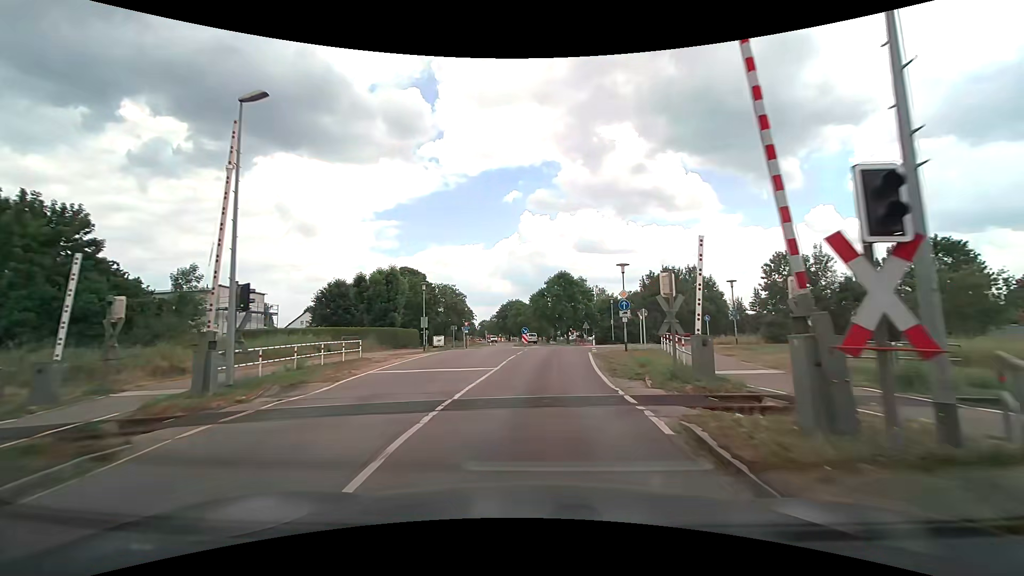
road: tertiary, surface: asphalt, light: Day
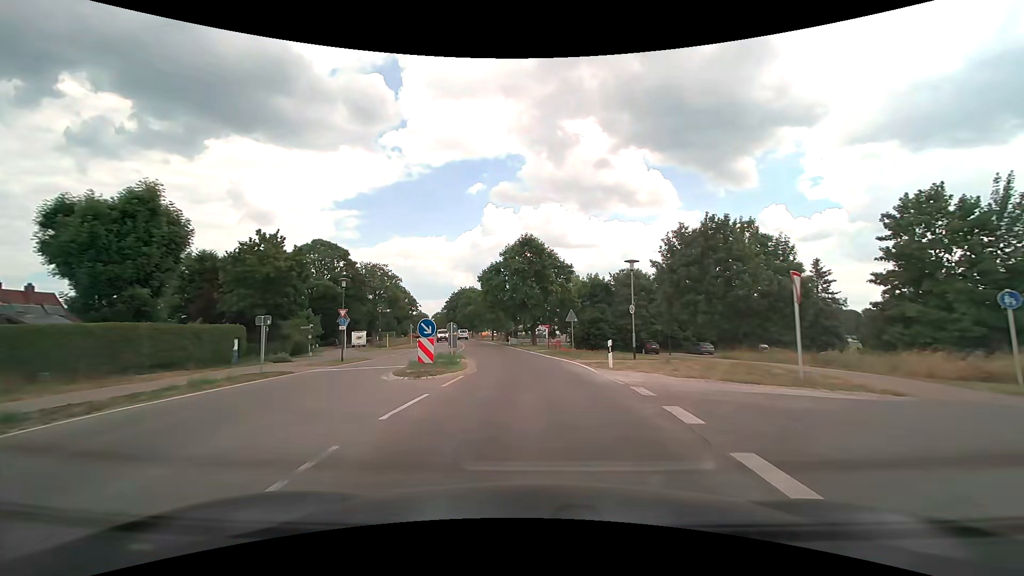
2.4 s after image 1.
(+1.2, +28.4) m; +4°
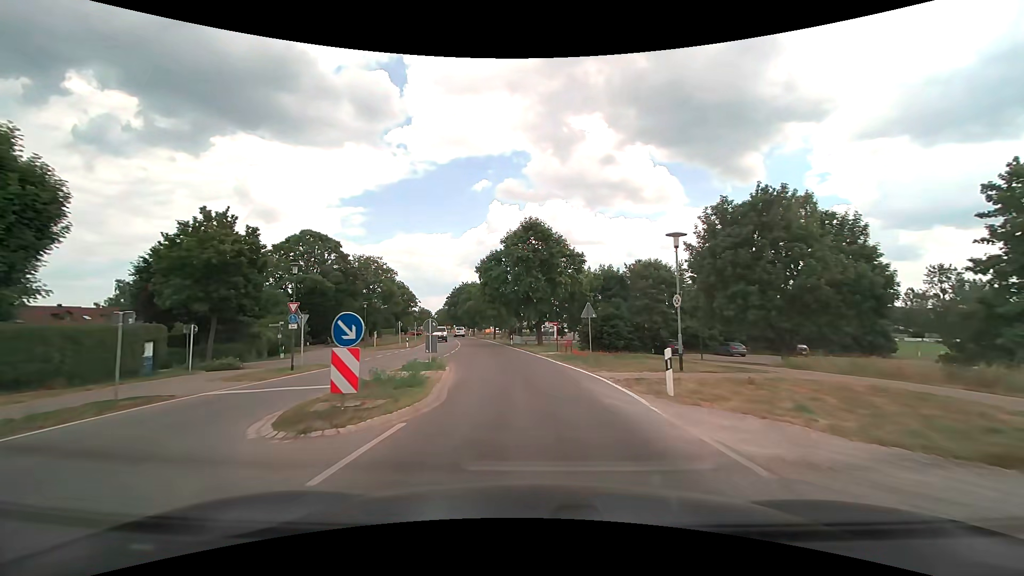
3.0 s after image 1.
(0.0, +7.1) m; 0°
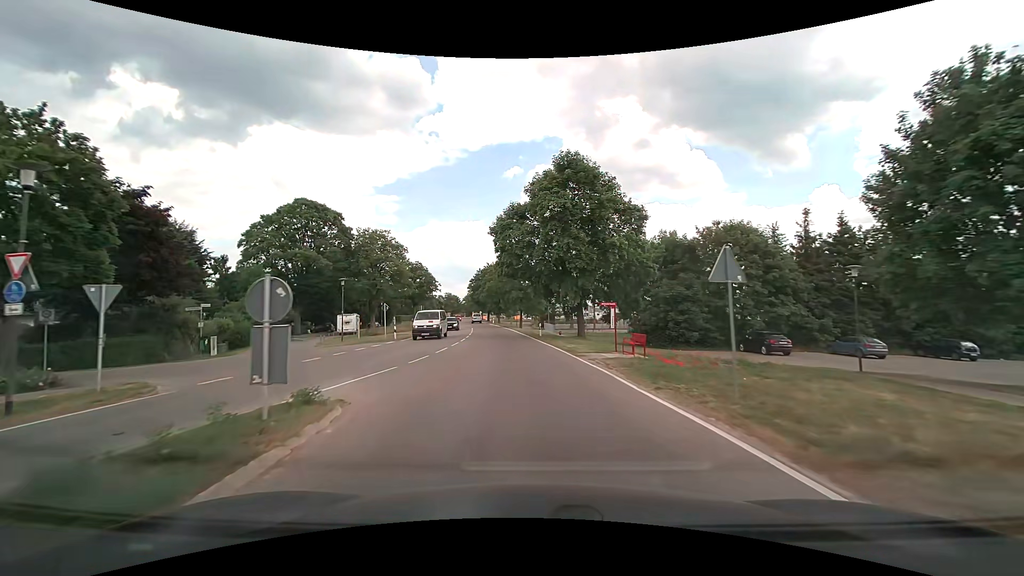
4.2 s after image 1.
(-0.3, +14.7) m; -3°
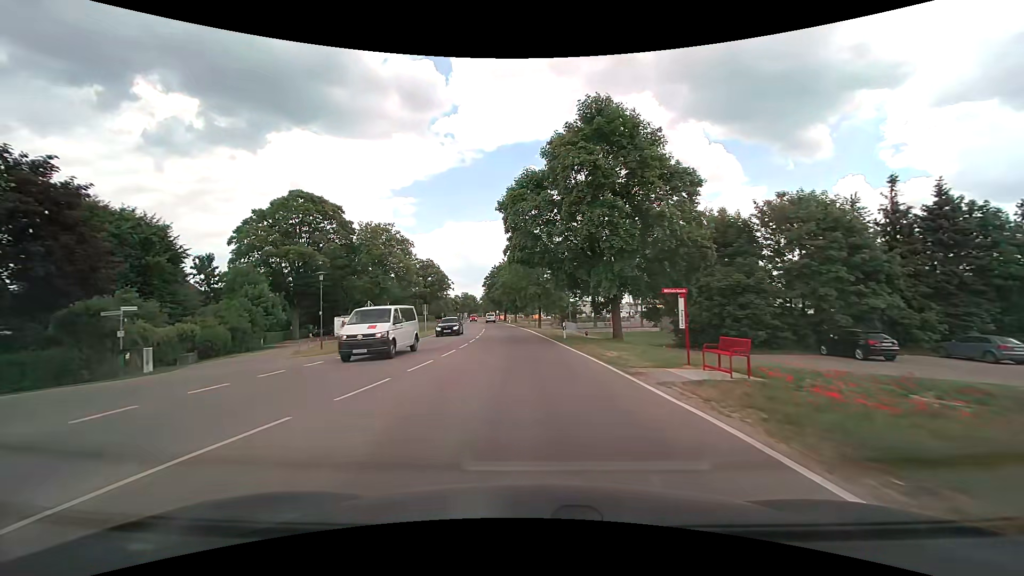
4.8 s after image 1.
(-0.2, +7.6) m; -2°
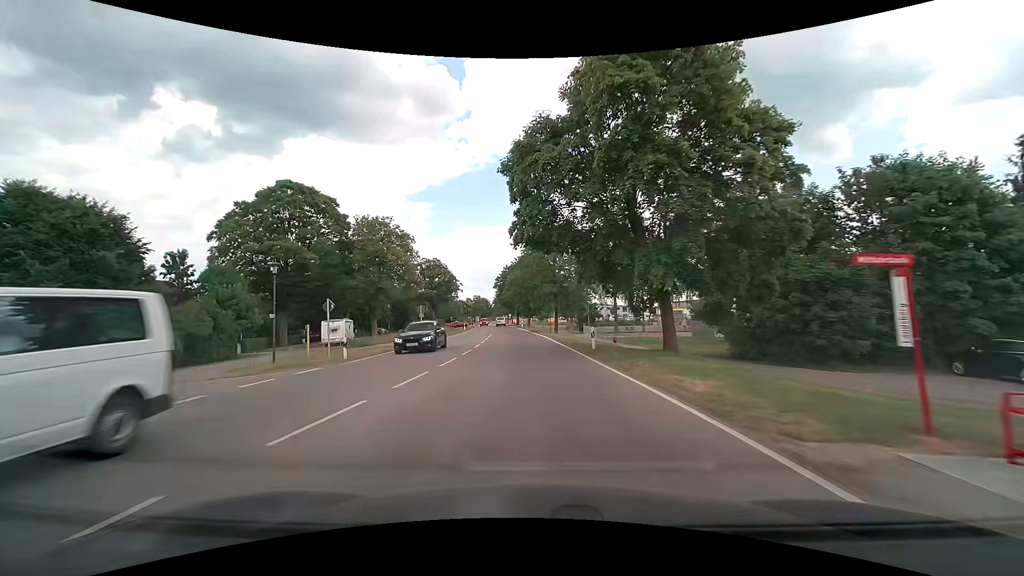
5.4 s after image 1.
(-0.1, +7.8) m; -2°
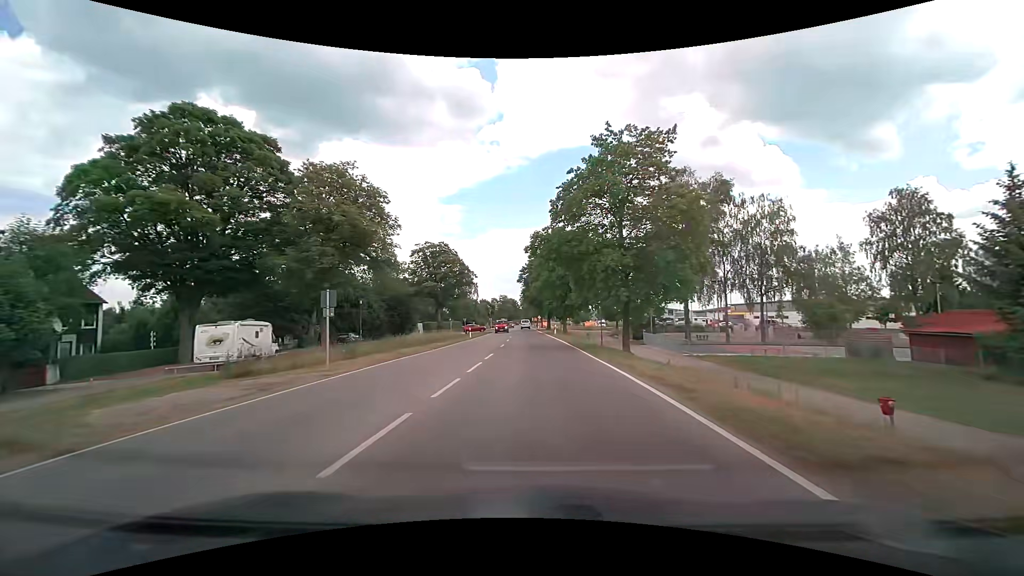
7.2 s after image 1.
(-0.7, +23.8) m; -4°
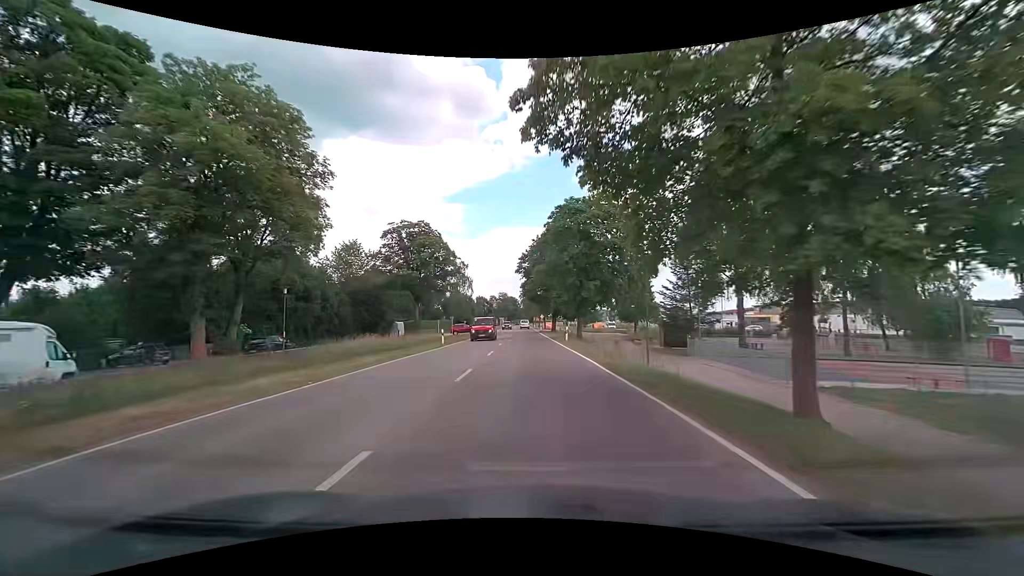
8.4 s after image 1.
(0.0, +15.7) m; 0°
(0, +10) (0, +20) (0, +30) (-1, +40) (-1, +50) (-1, +60) (-2, +70) (-2, +80) (-2, +90) (-2, +100) m
